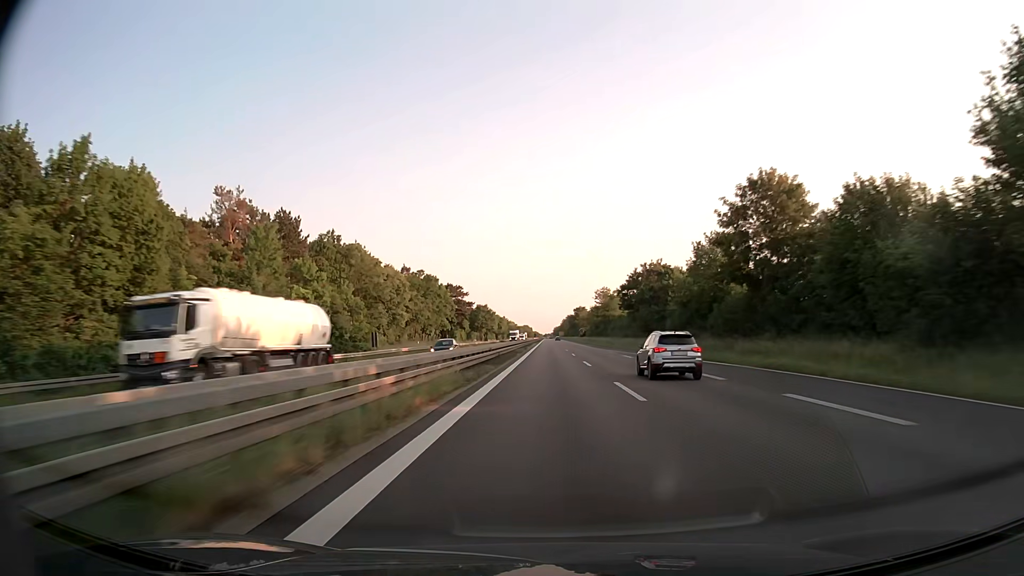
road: trunk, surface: asphalt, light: Day
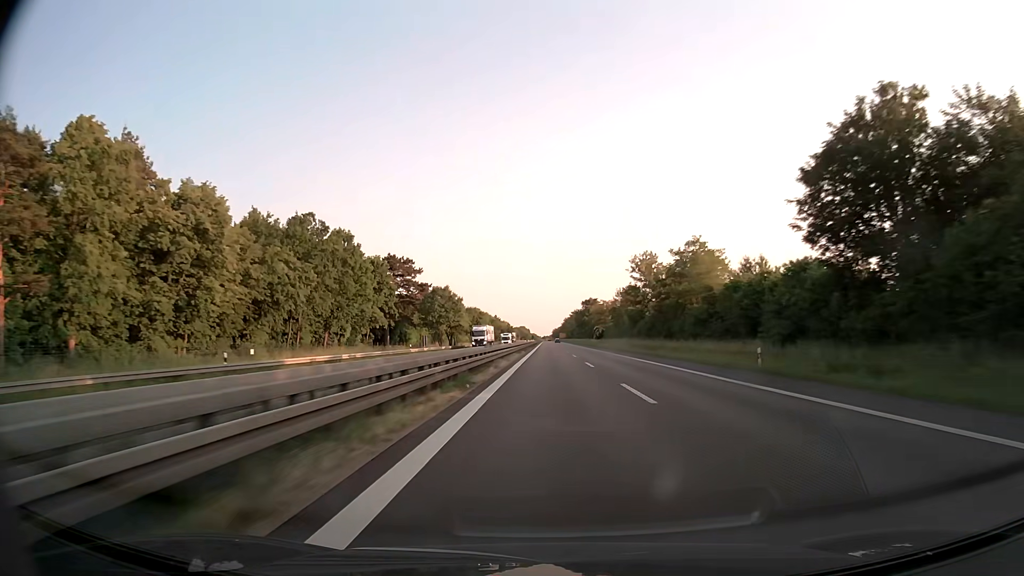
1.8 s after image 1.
(-0.1, +72.8) m; 0°
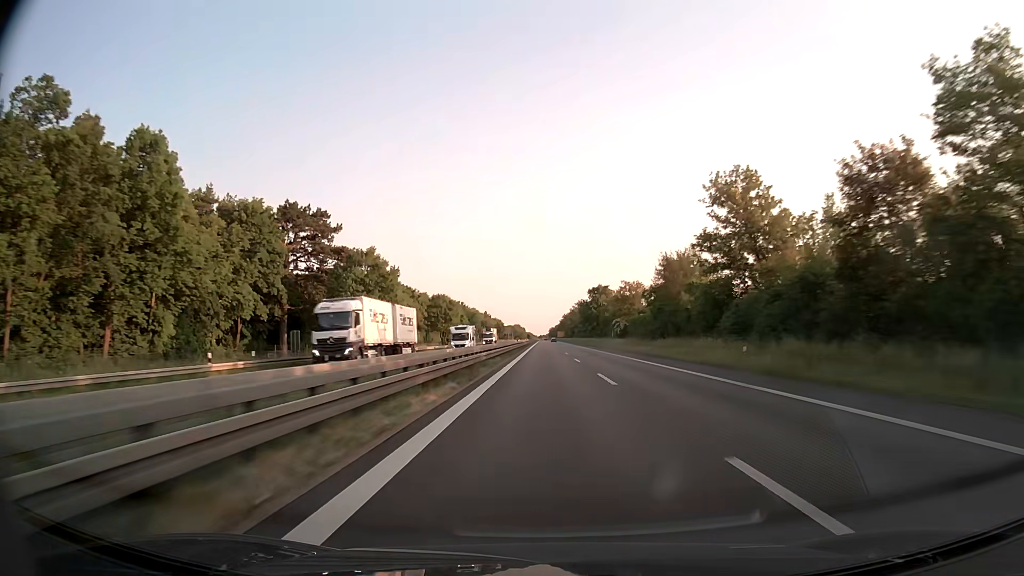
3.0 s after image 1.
(+0.2, +48.8) m; 0°
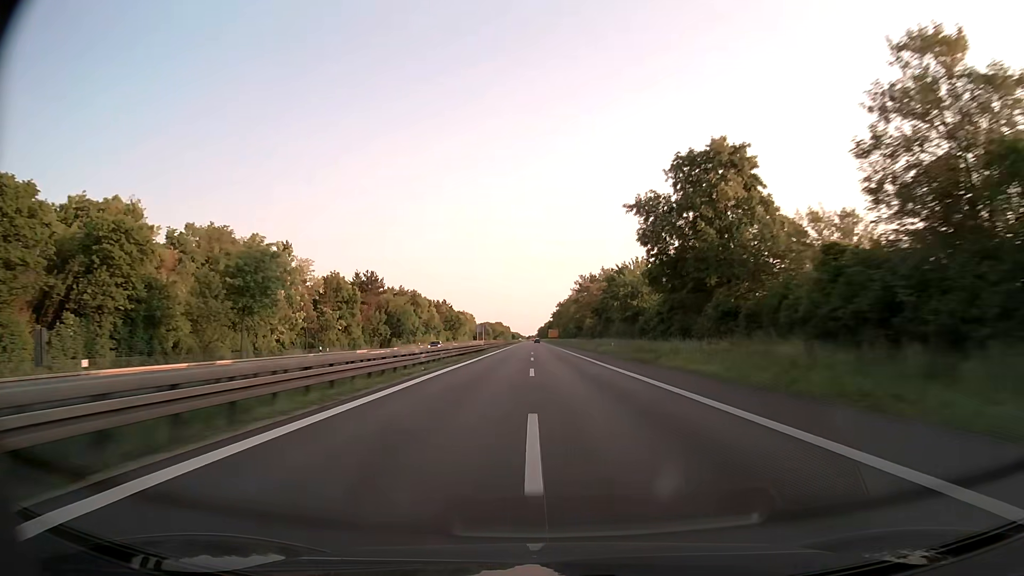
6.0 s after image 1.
(+1.3, +121.7) m; +1°
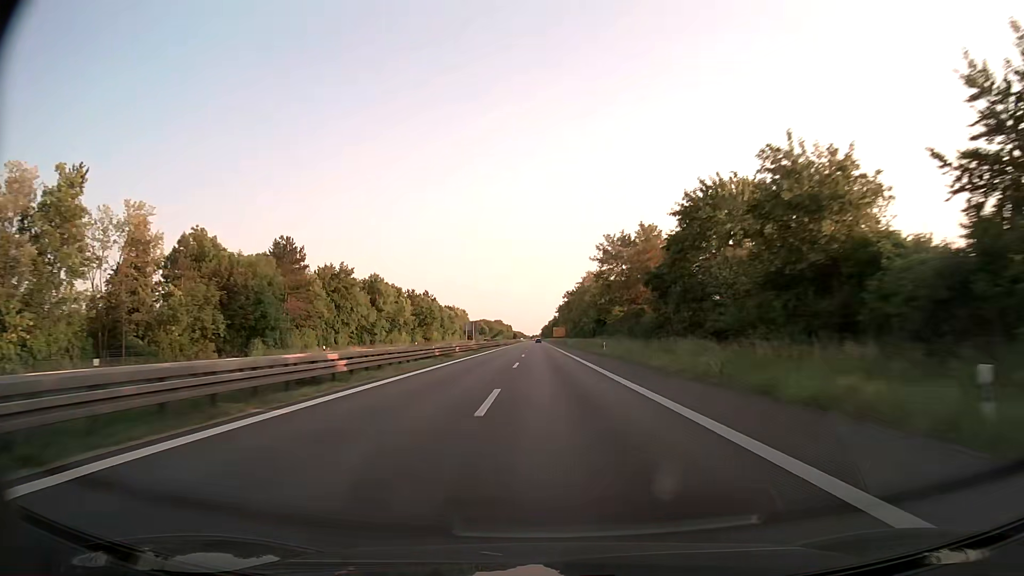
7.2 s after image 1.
(0.0, +48.9) m; 0°
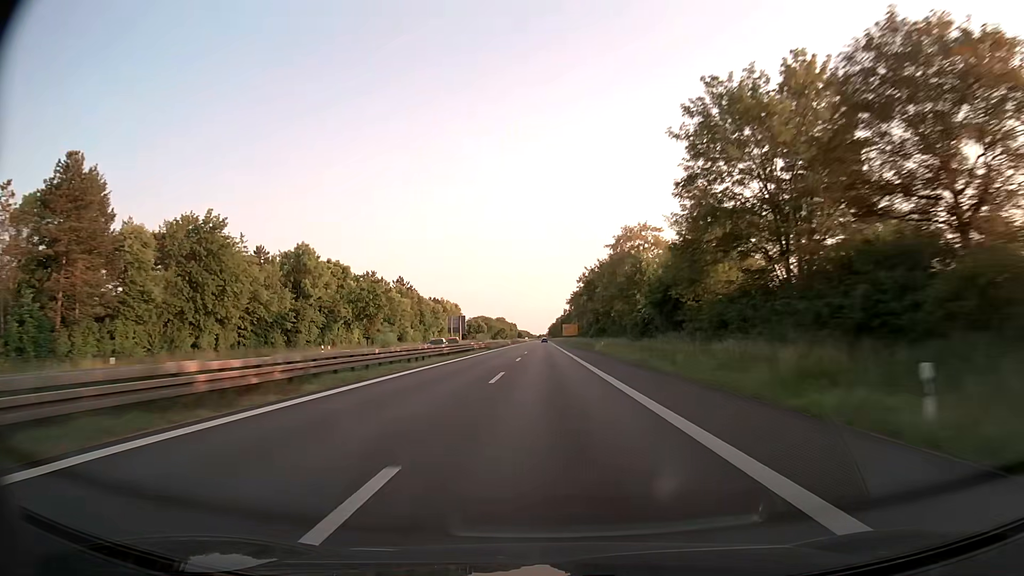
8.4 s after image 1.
(-0.3, +48.8) m; -1°
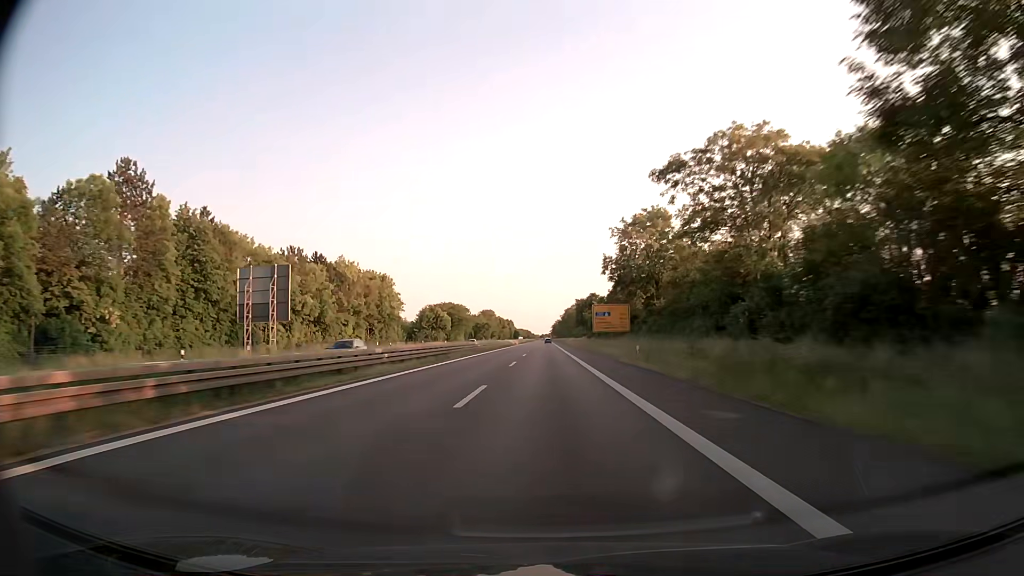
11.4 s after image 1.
(-0.3, +121.1) m; 0°
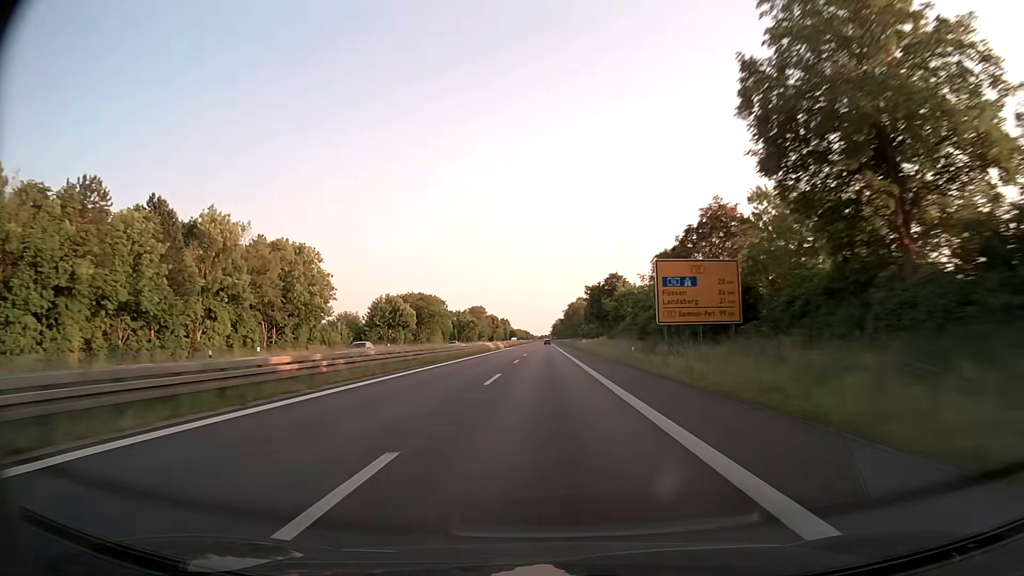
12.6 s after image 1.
(+0.1, +48.3) m; 0°
(0, +10) (0, +20) (0, +30) (0, +40) (0, +50) (0, +60) (0, +70) (0, +80) (0, +90) (0, +100) m
